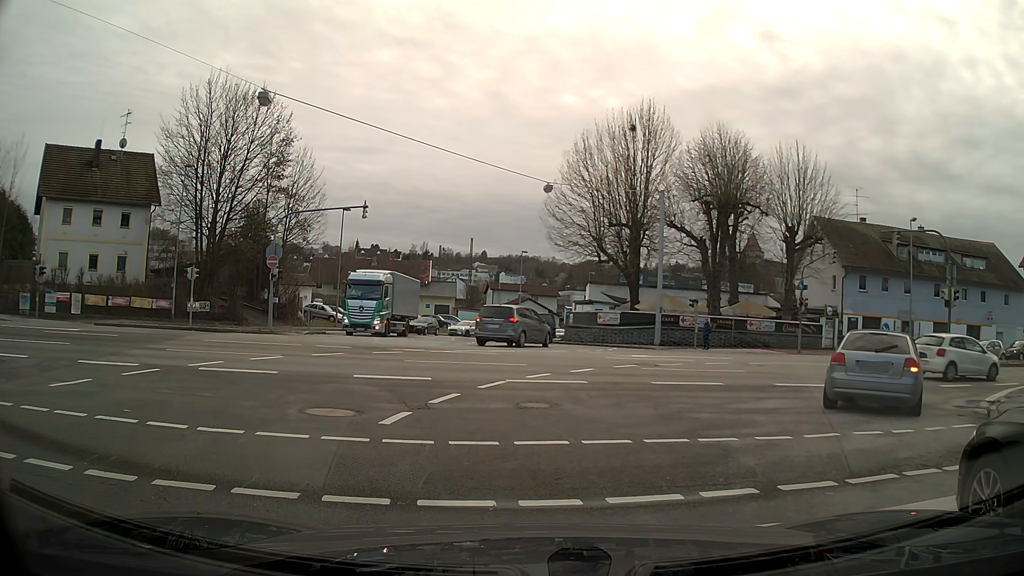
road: primary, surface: asphalt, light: Day
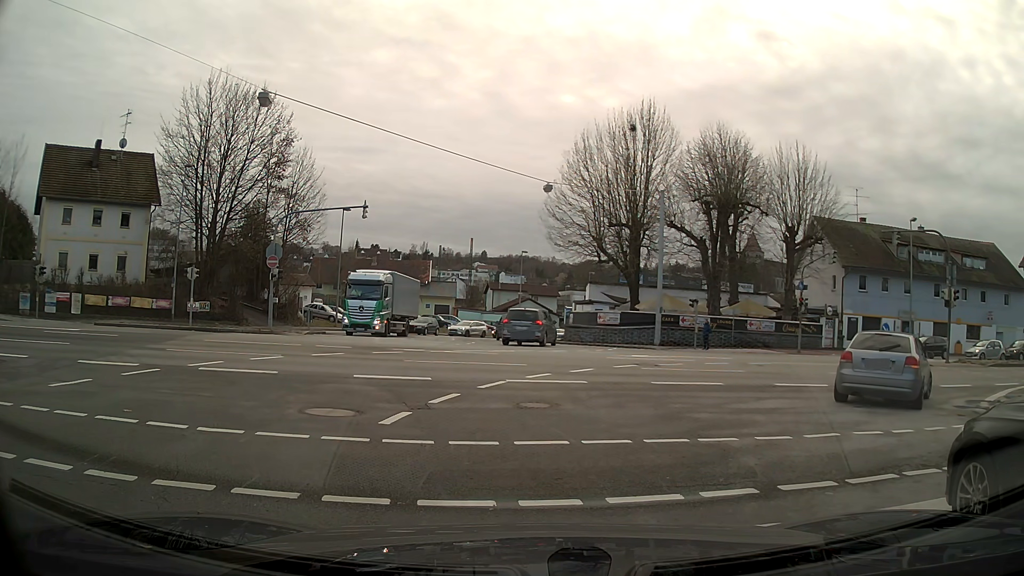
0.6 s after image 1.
(0.0, 0.0) m; 0°
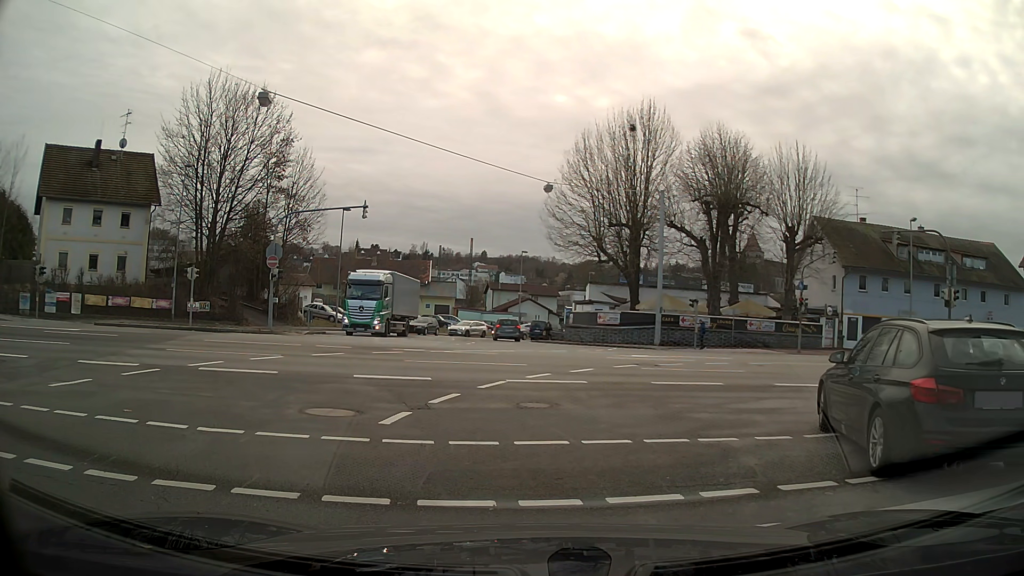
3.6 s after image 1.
(0.0, 0.0) m; 0°
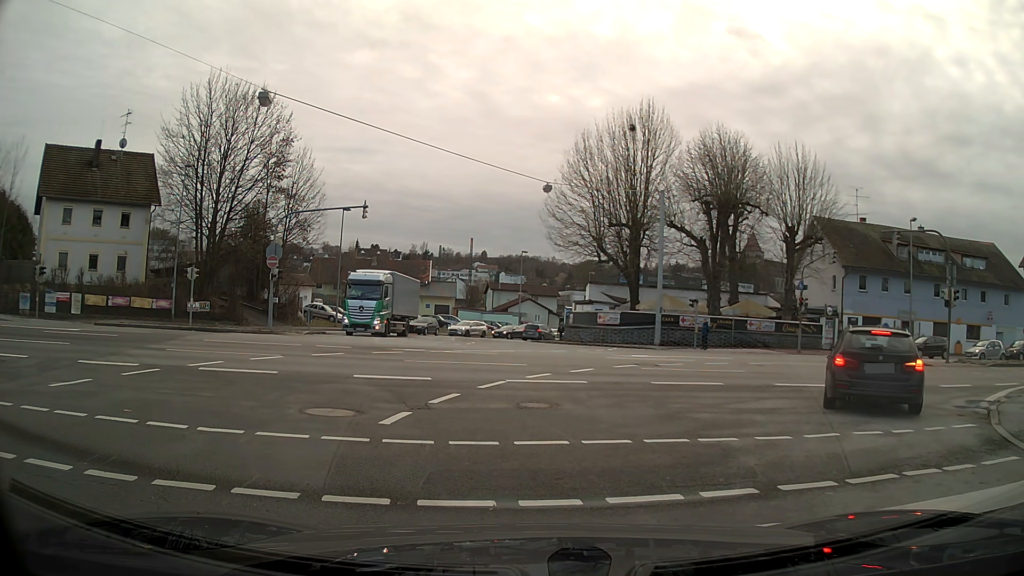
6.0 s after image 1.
(0.0, 0.0) m; 0°
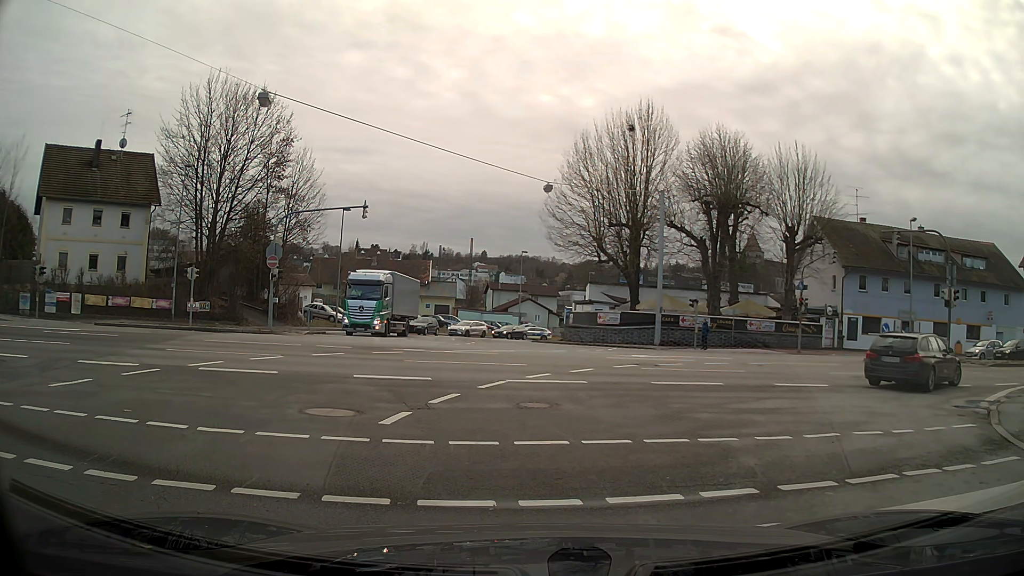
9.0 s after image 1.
(0.0, 0.0) m; 0°
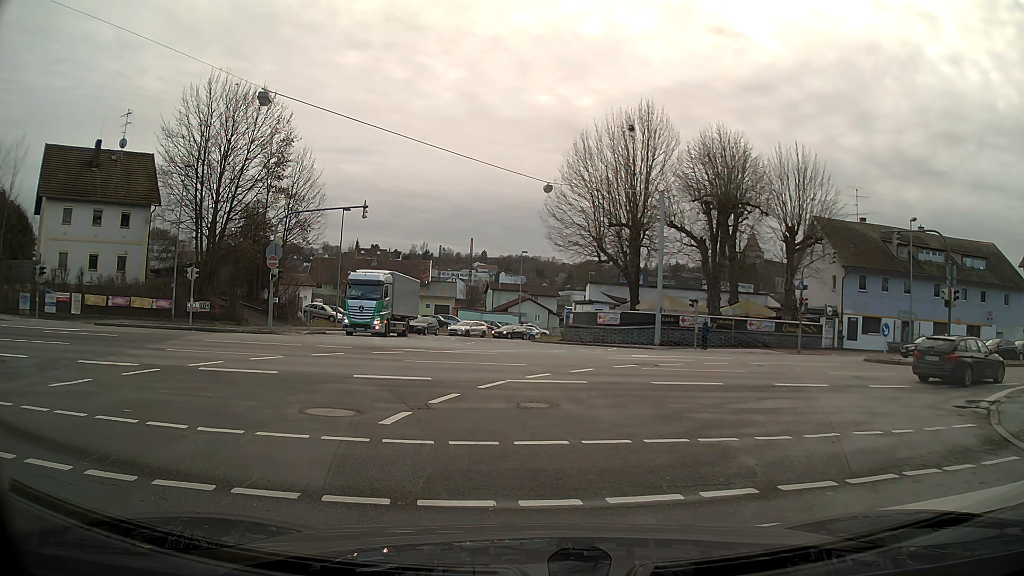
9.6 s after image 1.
(0.0, 0.0) m; 0°
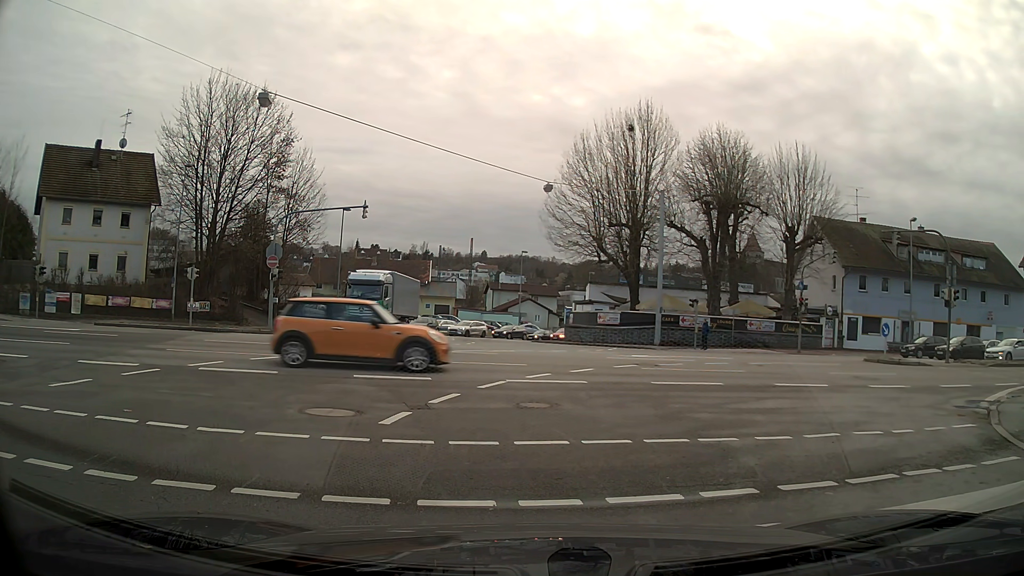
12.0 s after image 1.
(0.0, 0.0) m; 0°
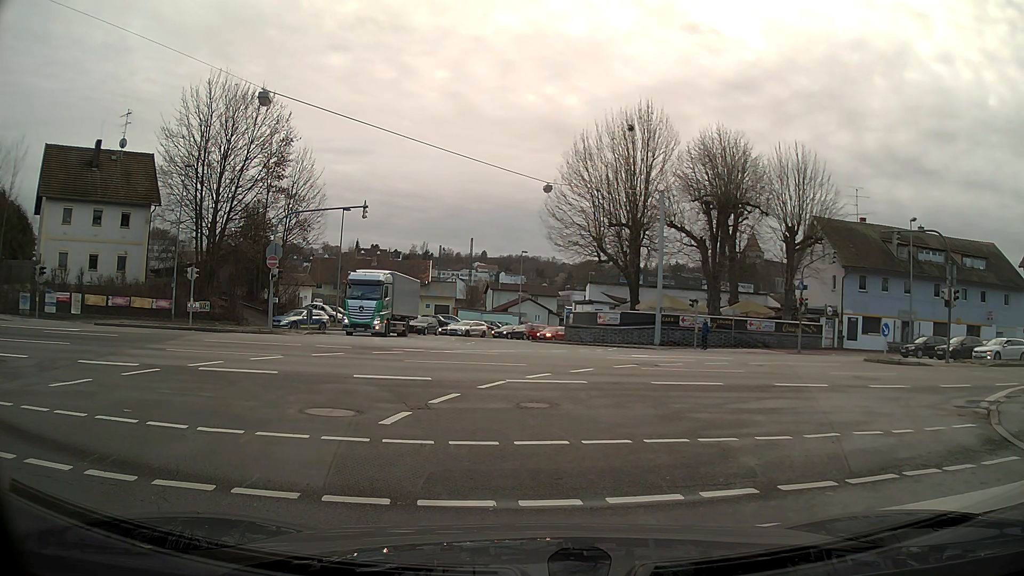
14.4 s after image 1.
(0.0, 0.0) m; 0°
